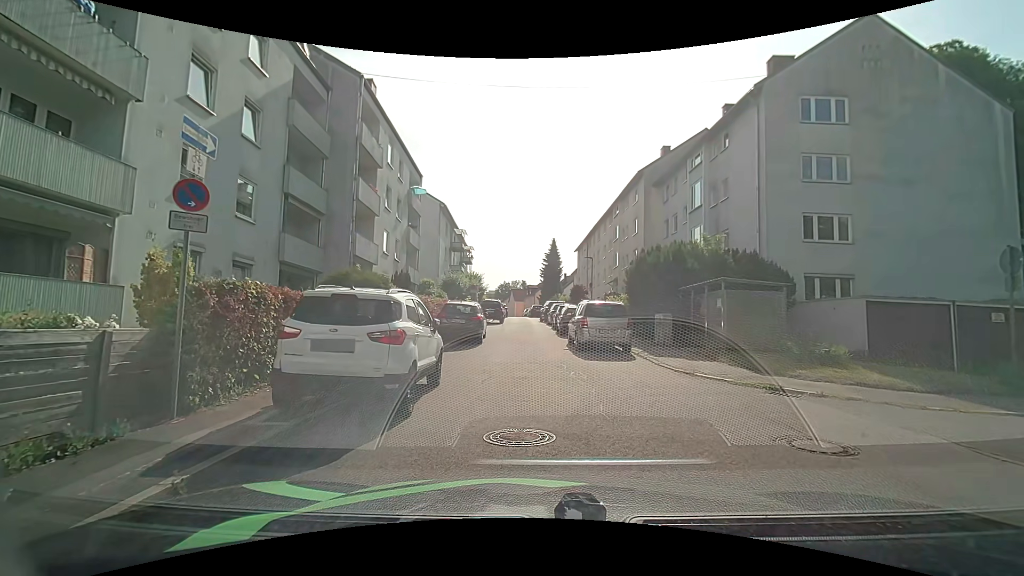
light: Day
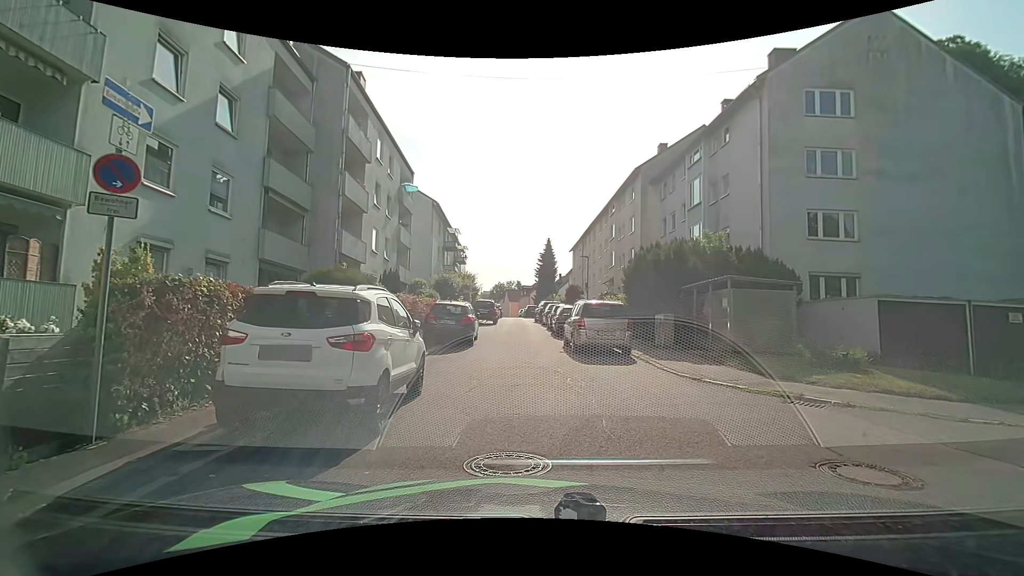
(0.0, +1.0) m; +1°
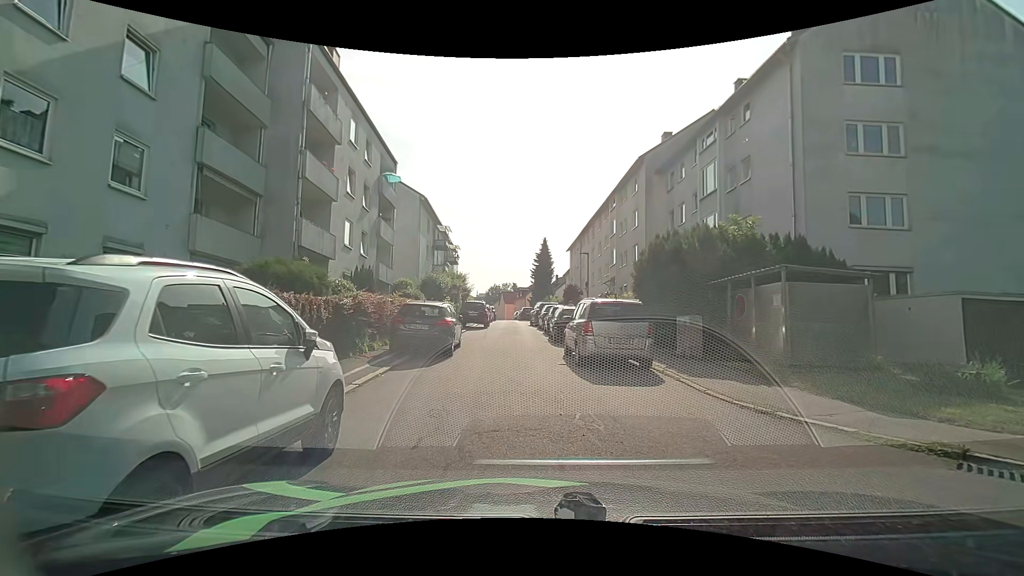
(0.0, +3.4) m; +2°
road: residential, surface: asphalt
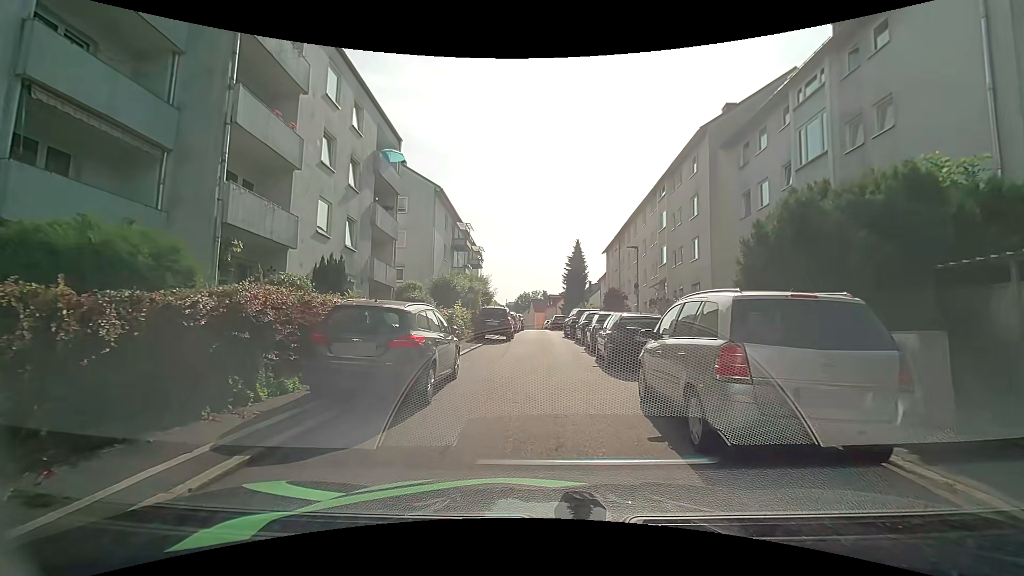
(-0.2, +6.8) m; -6°
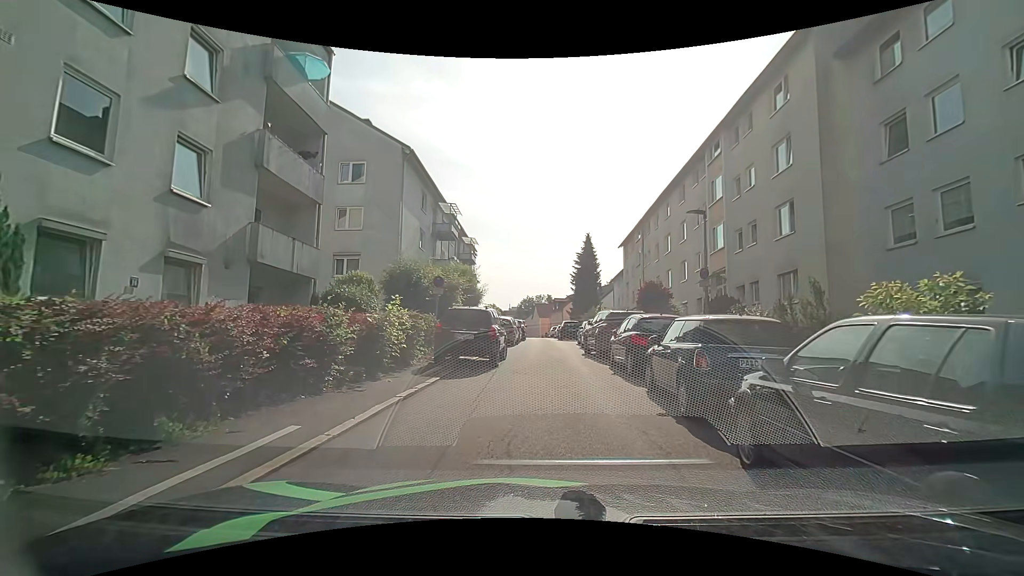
(0.0, +10.4) m; 0°
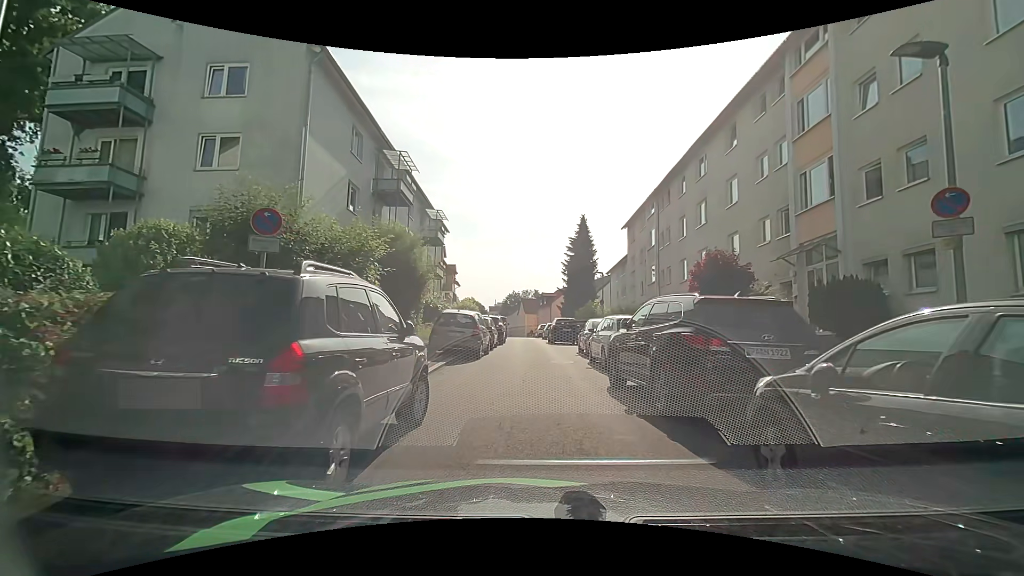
(+0.1, +10.5) m; +1°
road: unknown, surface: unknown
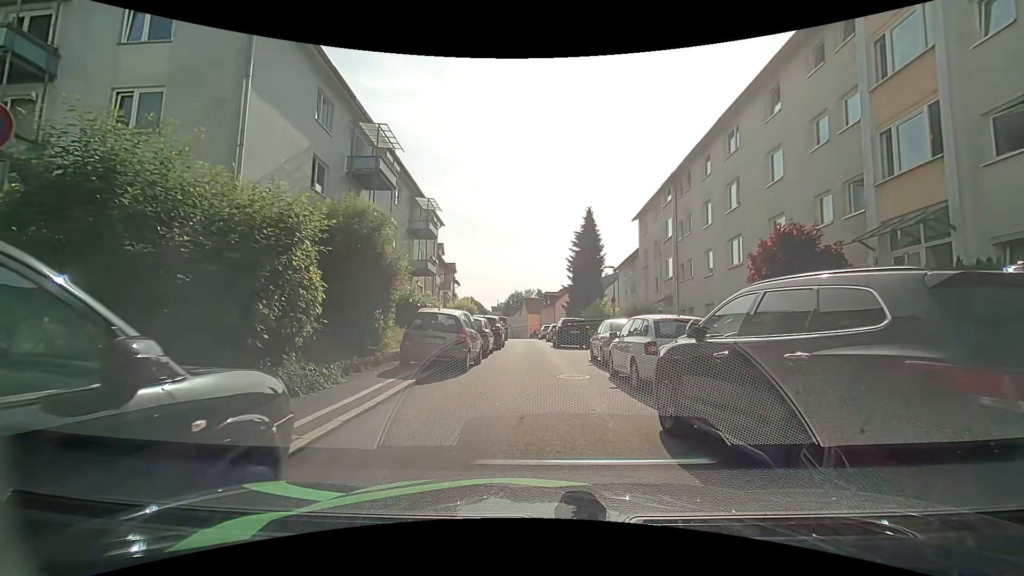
(0.0, +3.9) m; +1°
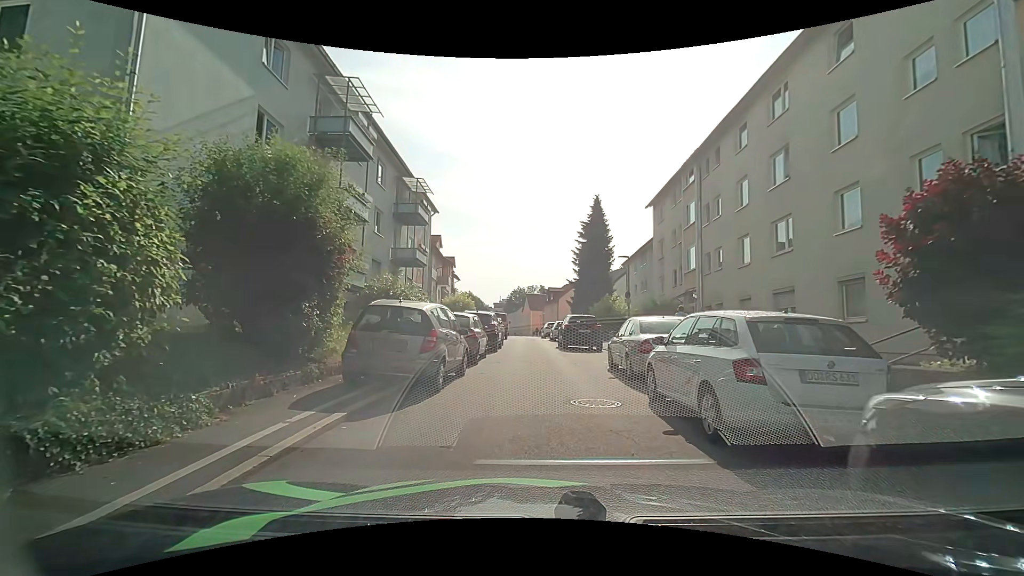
(-0.1, +4.0) m; -2°
(0, +10) (0, +20) (0, +30) (-1, +40) (-1, +50) (-2, +60) (-2, +70) (-2, +80) (-2, +90) (-3, +100) m
